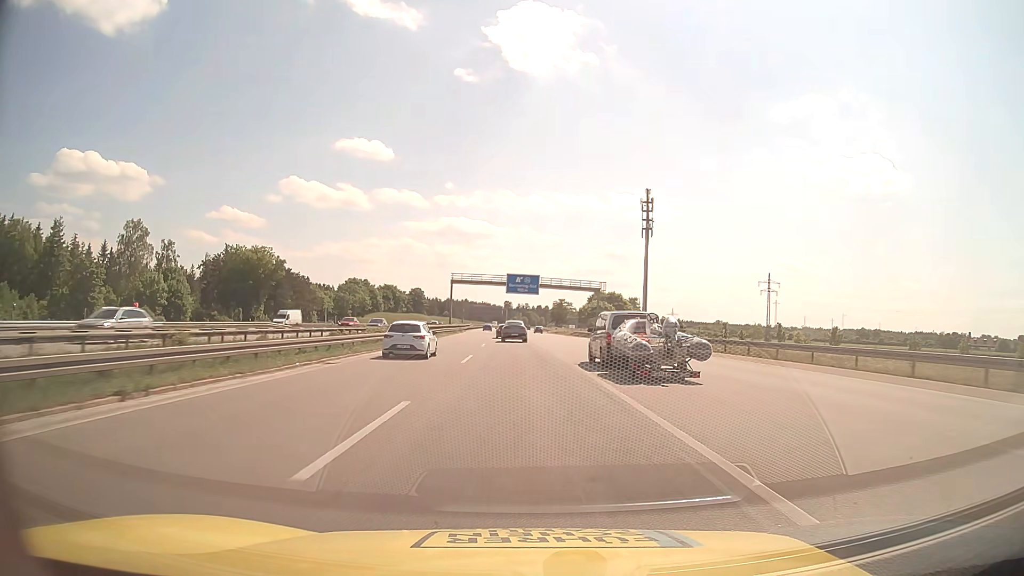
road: motorway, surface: asphalt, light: Day
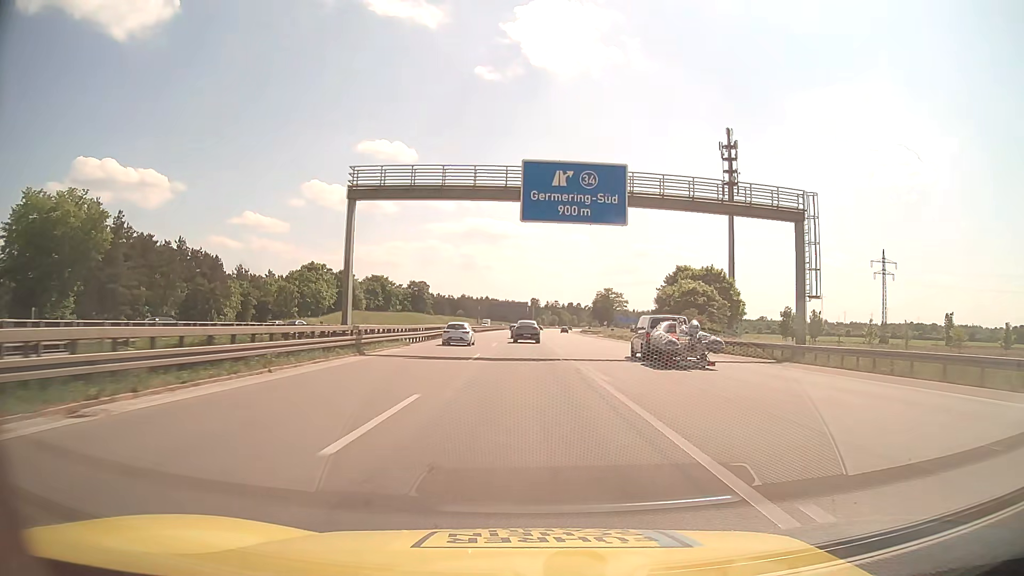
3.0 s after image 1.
(-1.5, +71.3) m; -2°
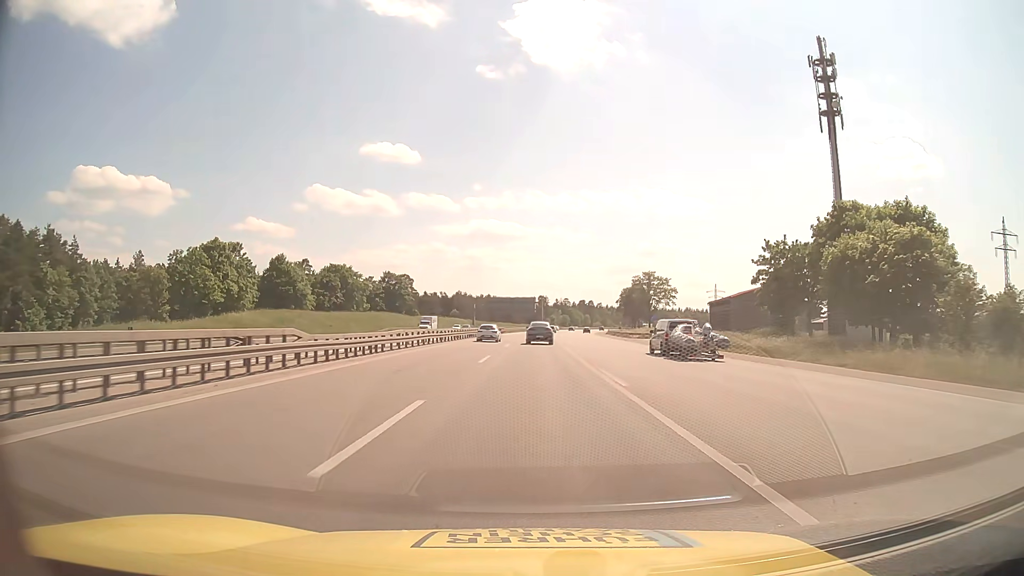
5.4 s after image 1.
(-0.3, +55.4) m; -1°
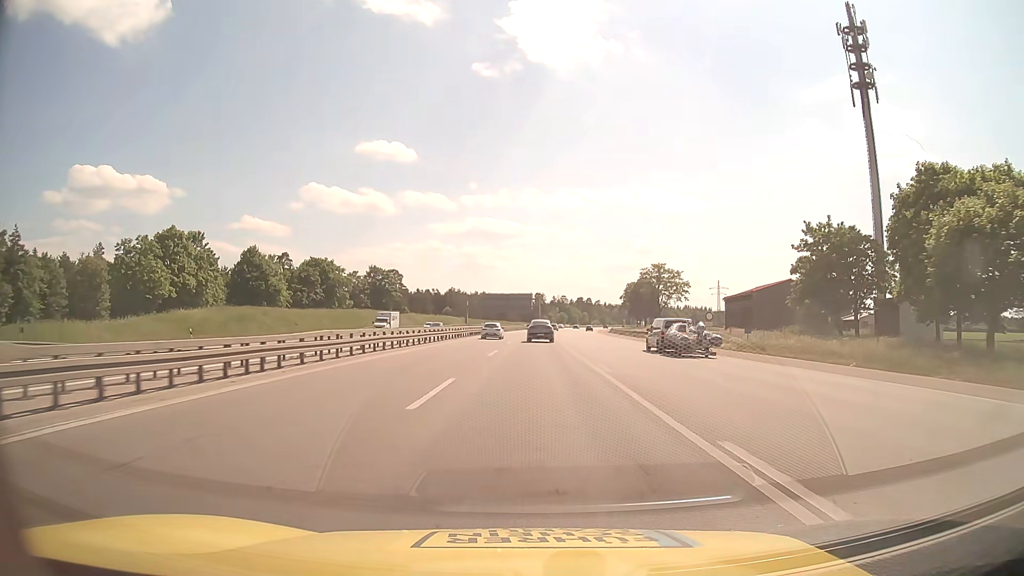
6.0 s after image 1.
(0.0, +13.7) m; 0°
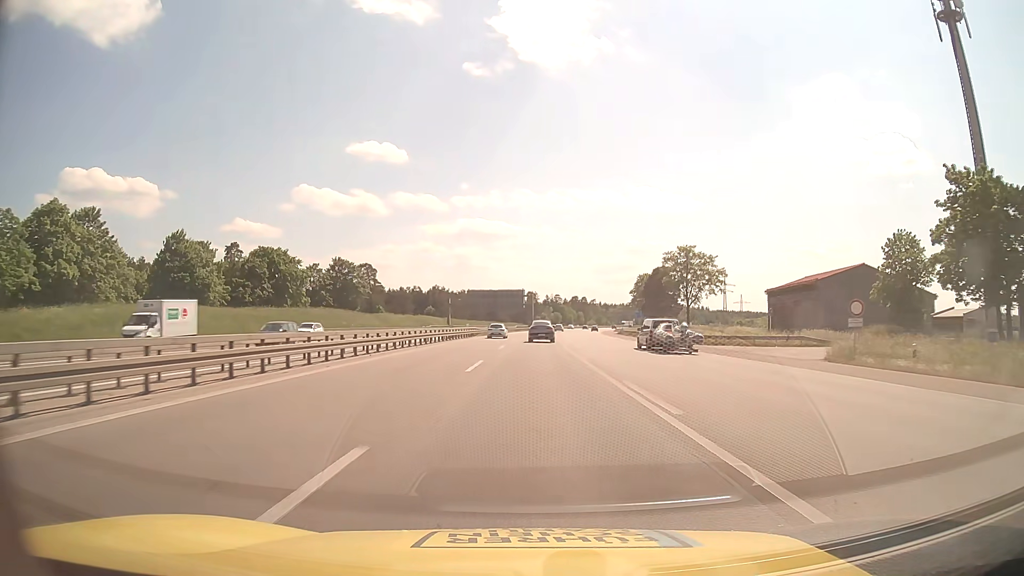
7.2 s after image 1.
(+0.1, +27.4) m; +1°
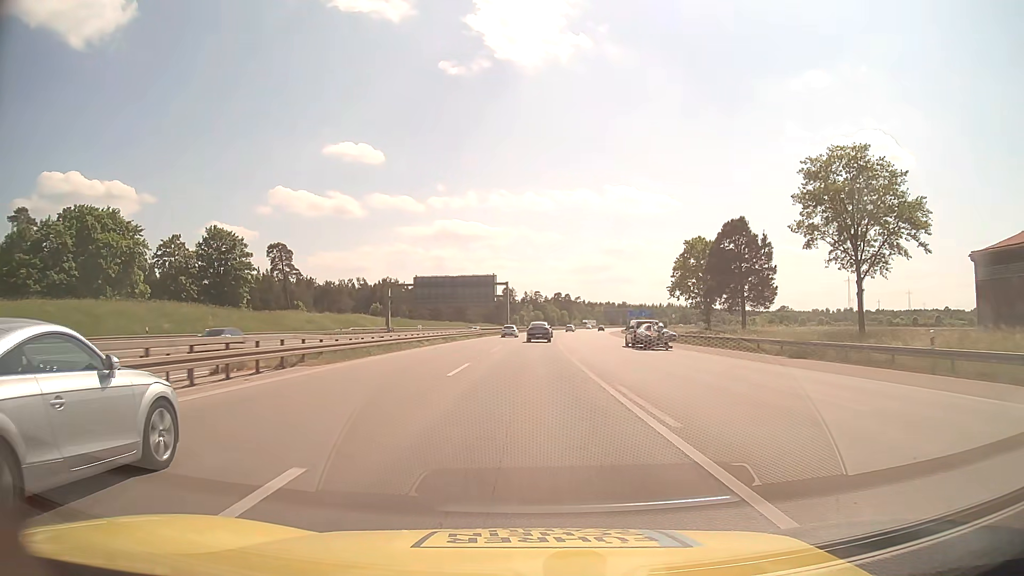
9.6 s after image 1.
(+0.9, +55.7) m; +2°
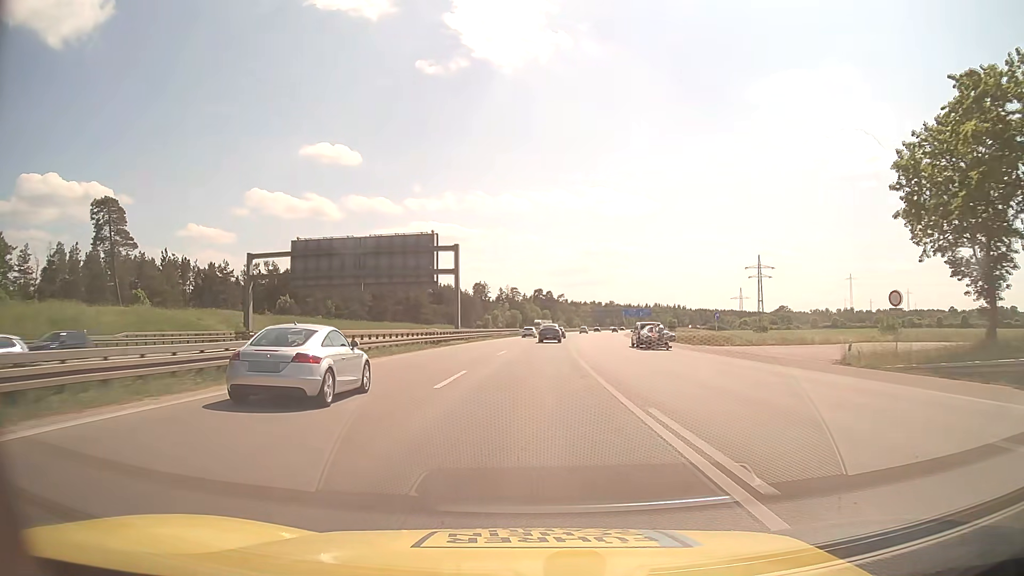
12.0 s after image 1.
(+1.0, +58.1) m; +2°
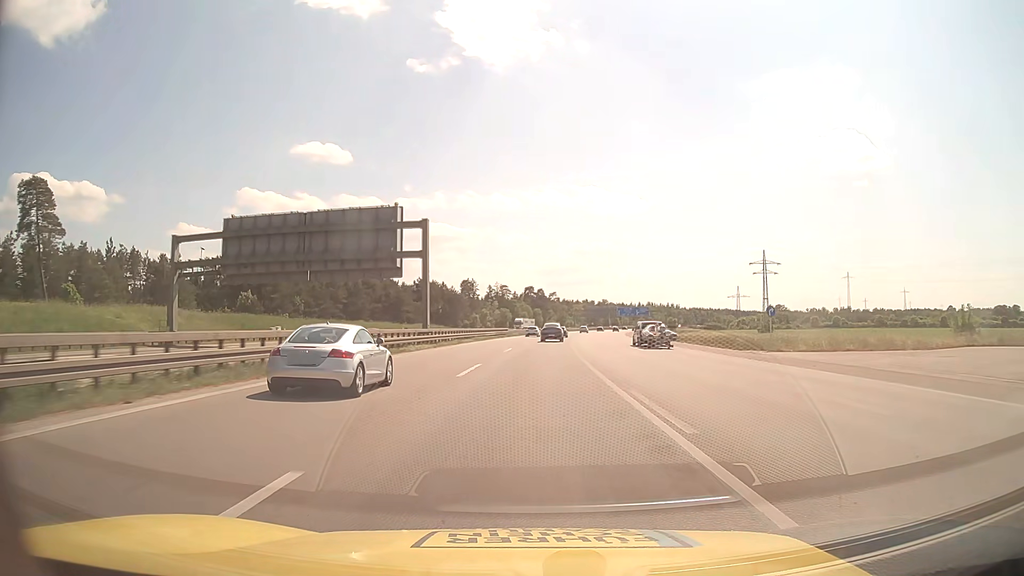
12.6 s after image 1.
(+0.1, +15.0) m; +1°
(0, +10) (0, +20) (0, +30) (+1, +40) (+1, +50) (+2, +60) (+2, +70) (+3, +80) (+4, +90) (+5, +100) m
